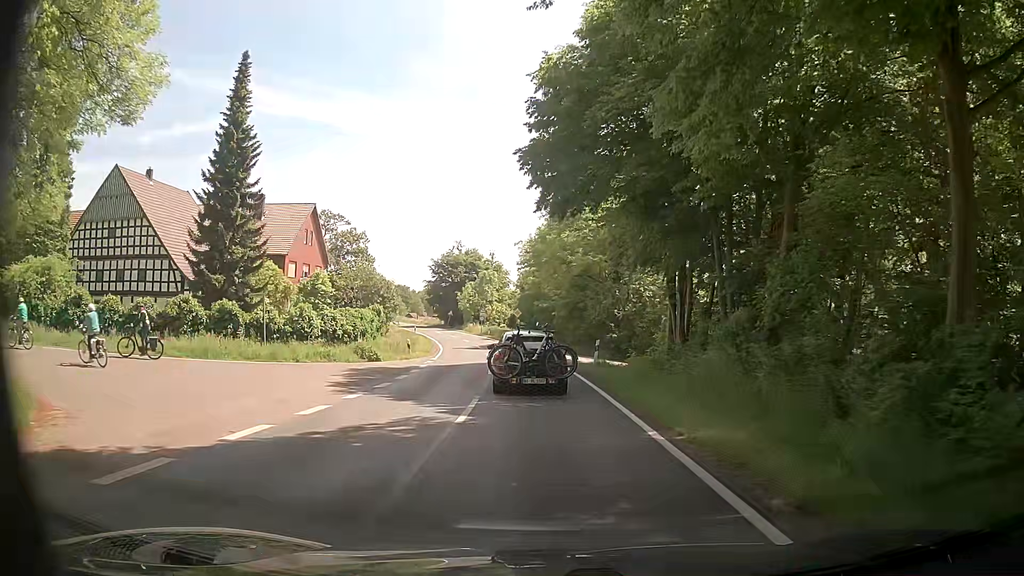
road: tertiary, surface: asphalt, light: Day
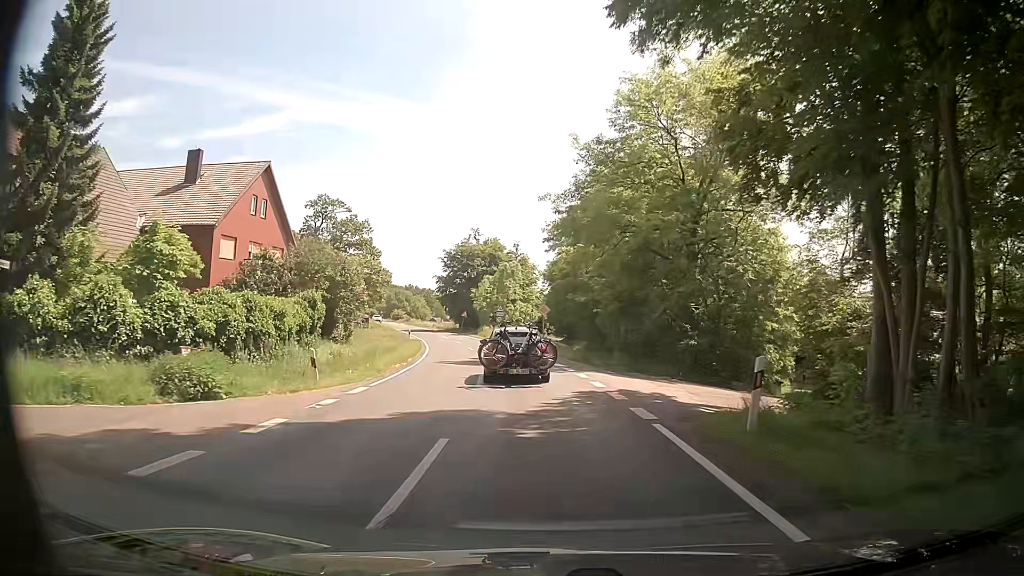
(-0.4, +18.0) m; -3°
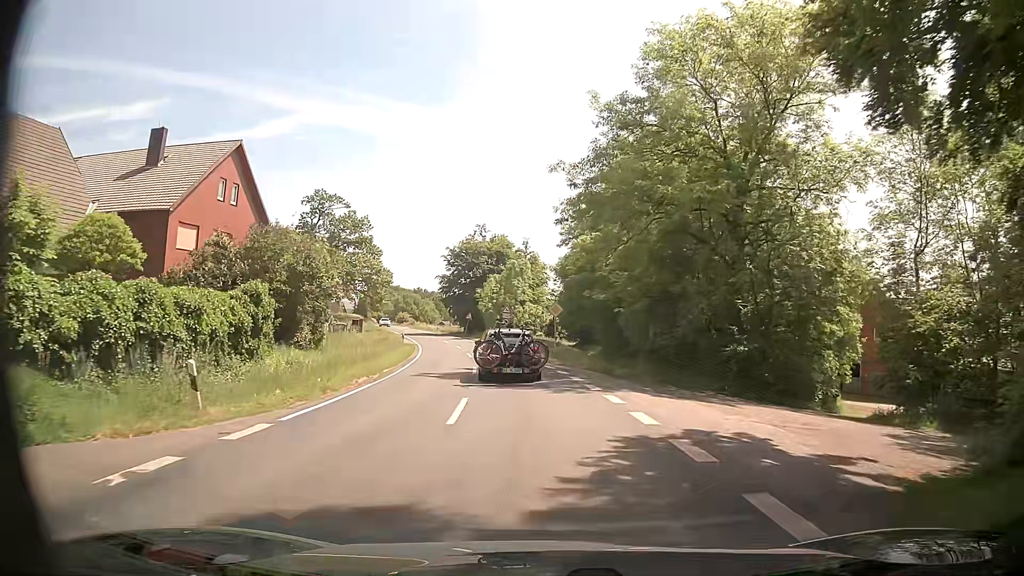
(0.0, +6.6) m; -1°
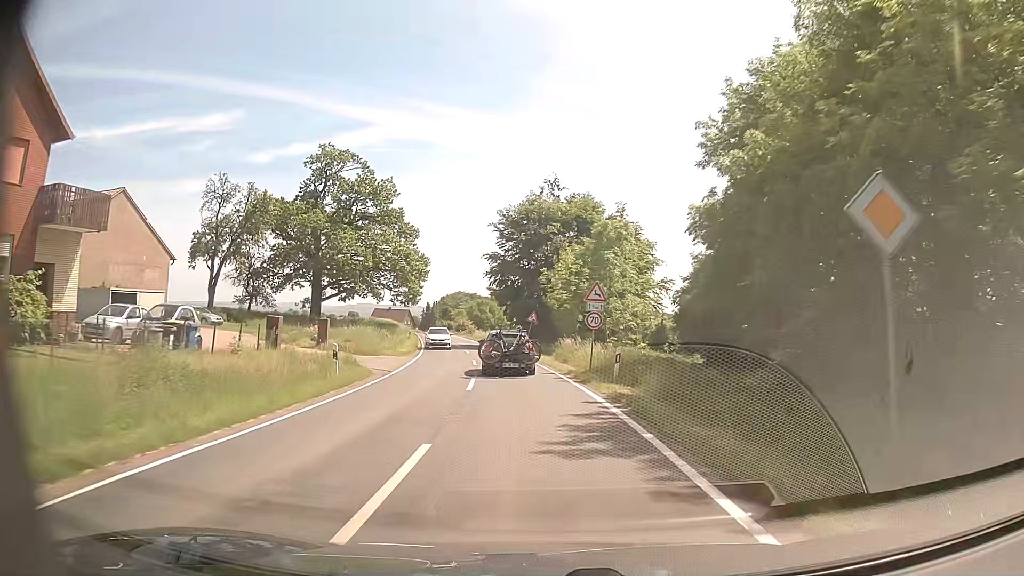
(-1.5, +30.1) m; -7°
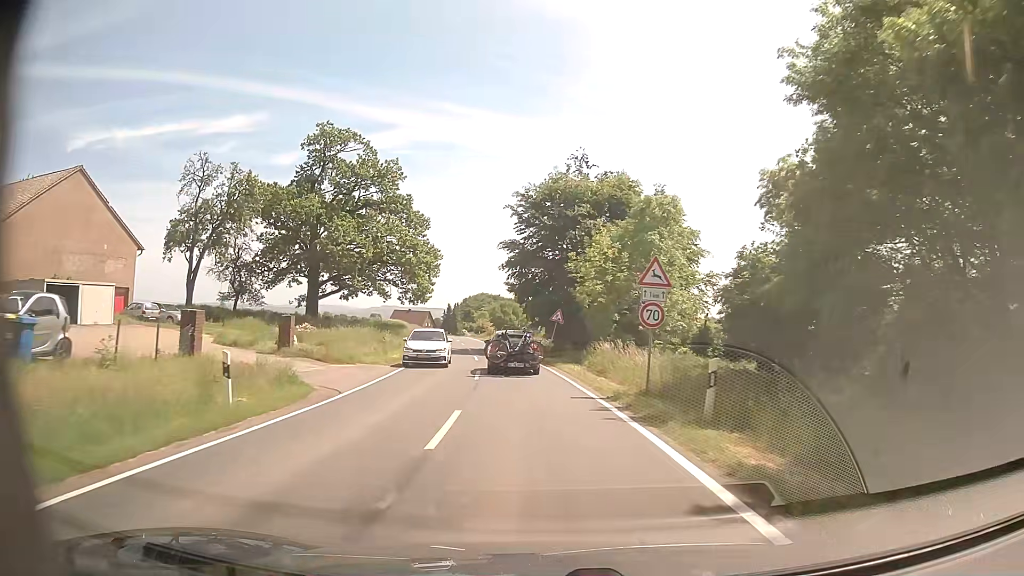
(-0.1, +8.4) m; -2°
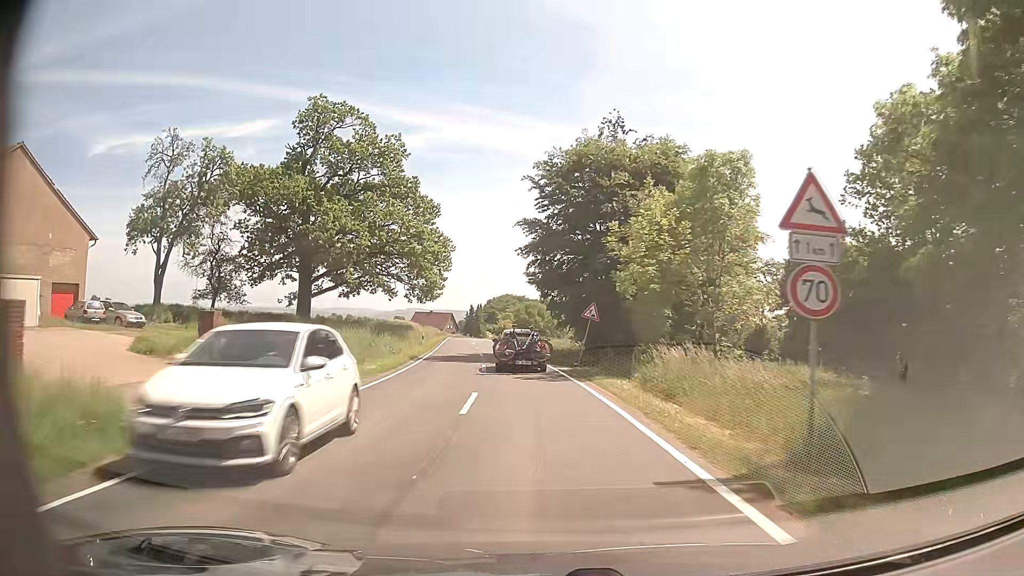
(-0.2, +8.6) m; -2°
